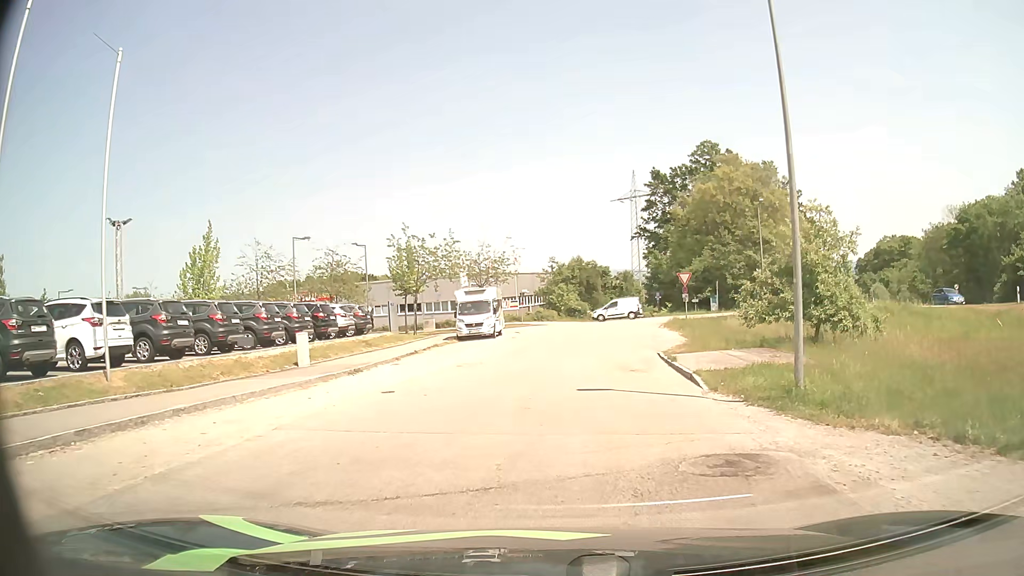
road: residential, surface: asphalt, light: Day
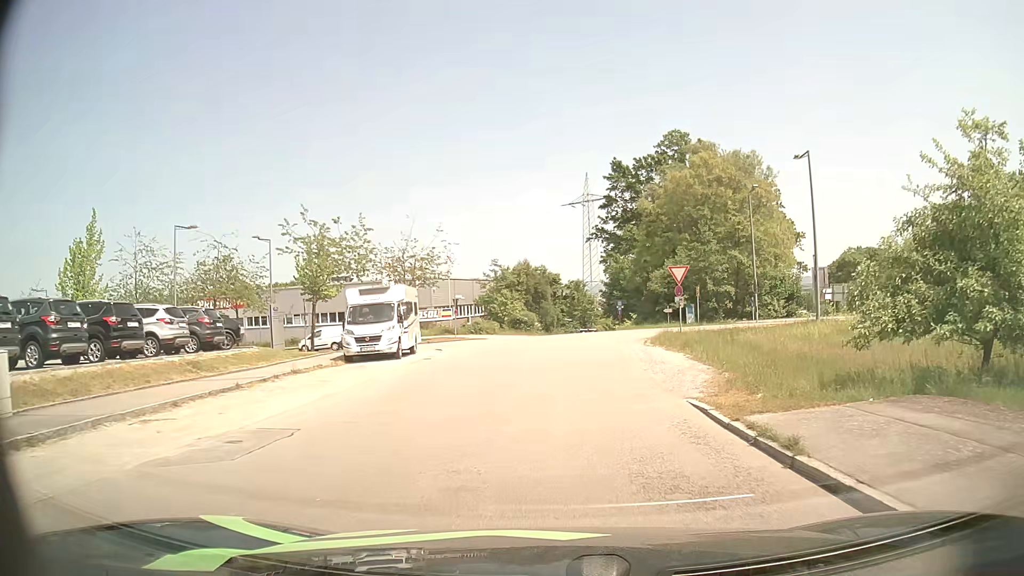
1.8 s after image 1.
(+0.4, +12.1) m; +5°
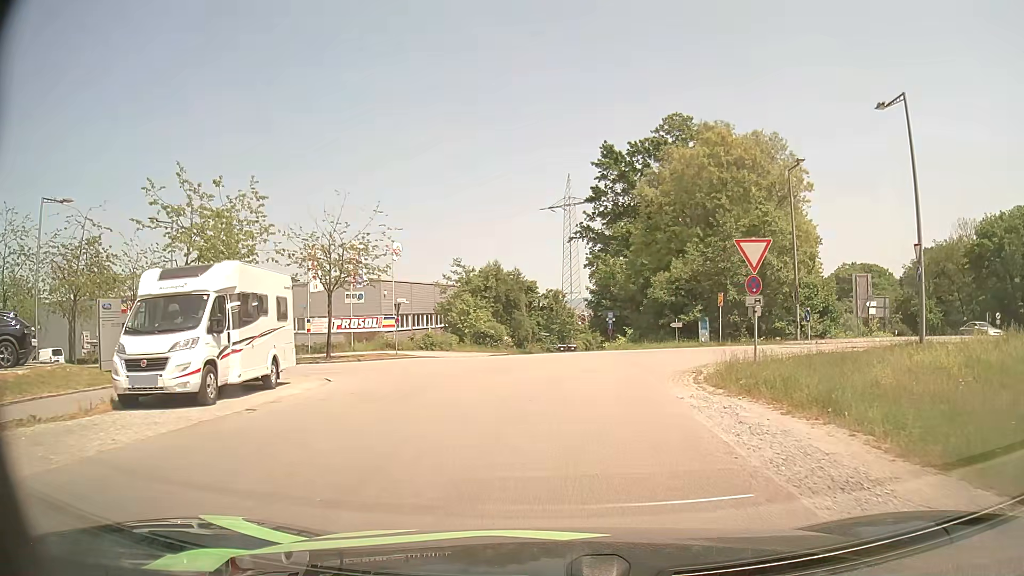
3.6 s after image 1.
(+0.3, +12.6) m; +3°
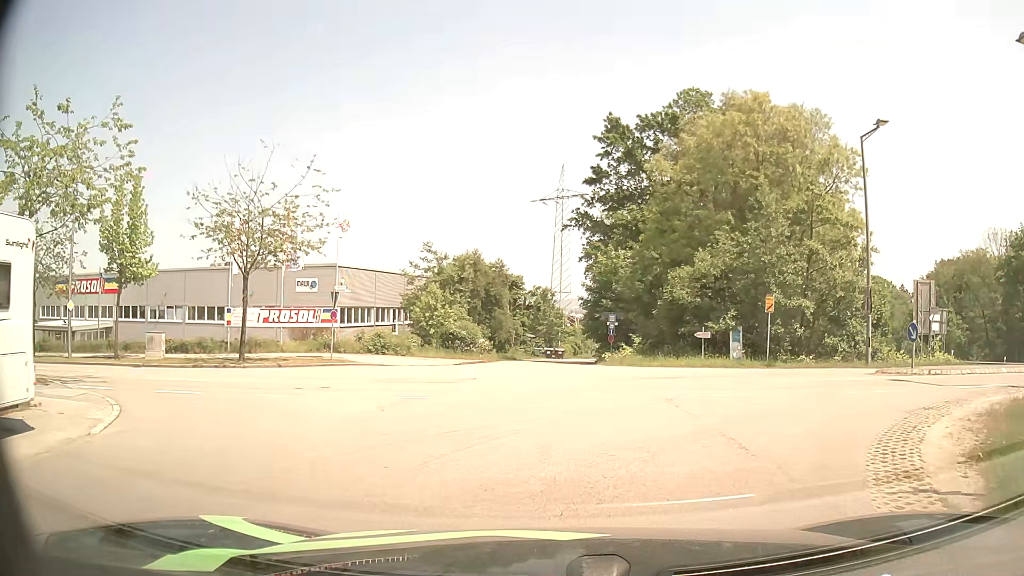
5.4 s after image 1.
(-0.1, +9.6) m; 0°
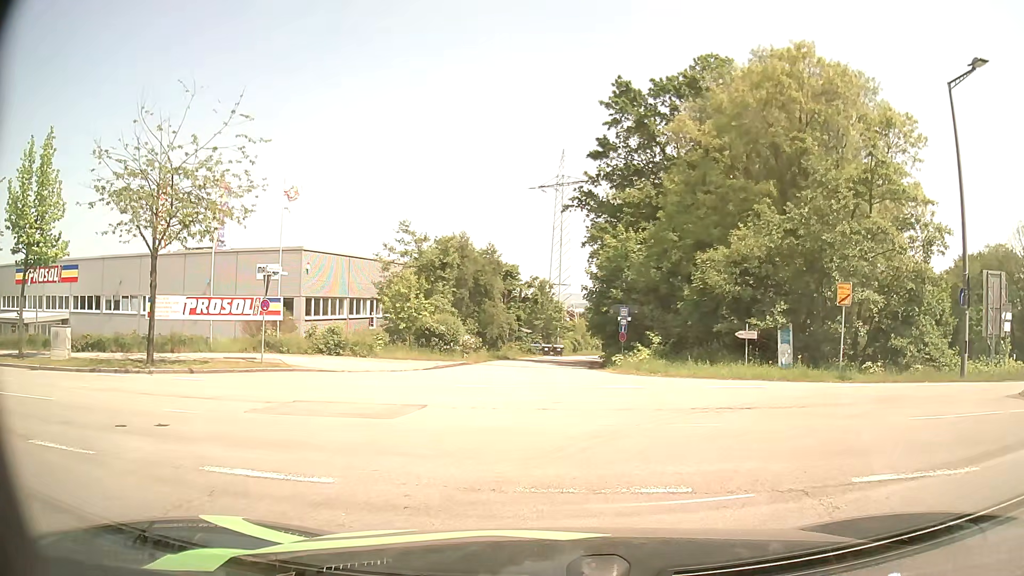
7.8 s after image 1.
(+0.1, +7.0) m; +1°
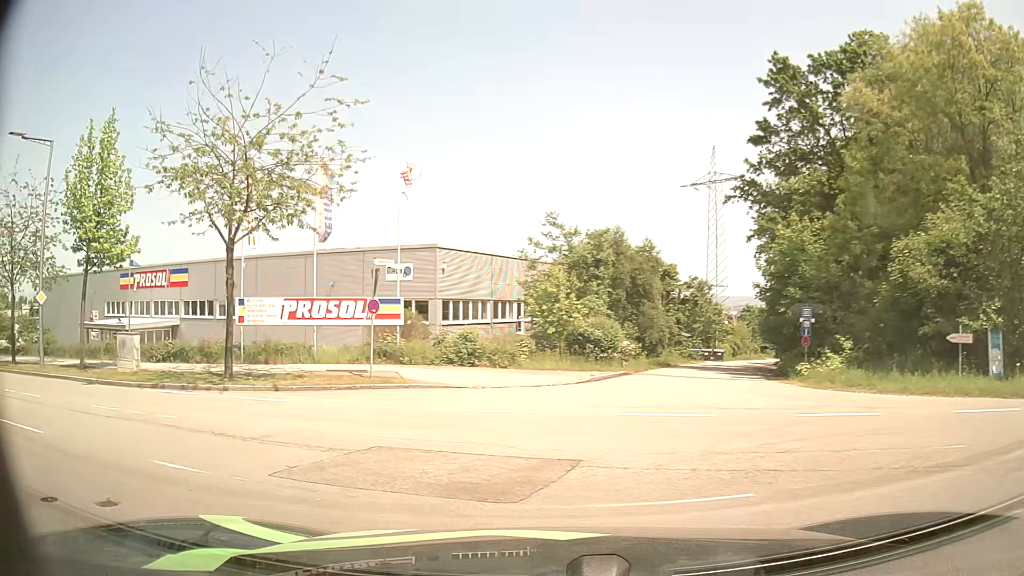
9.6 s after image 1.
(-0.4, +4.9) m; -12°
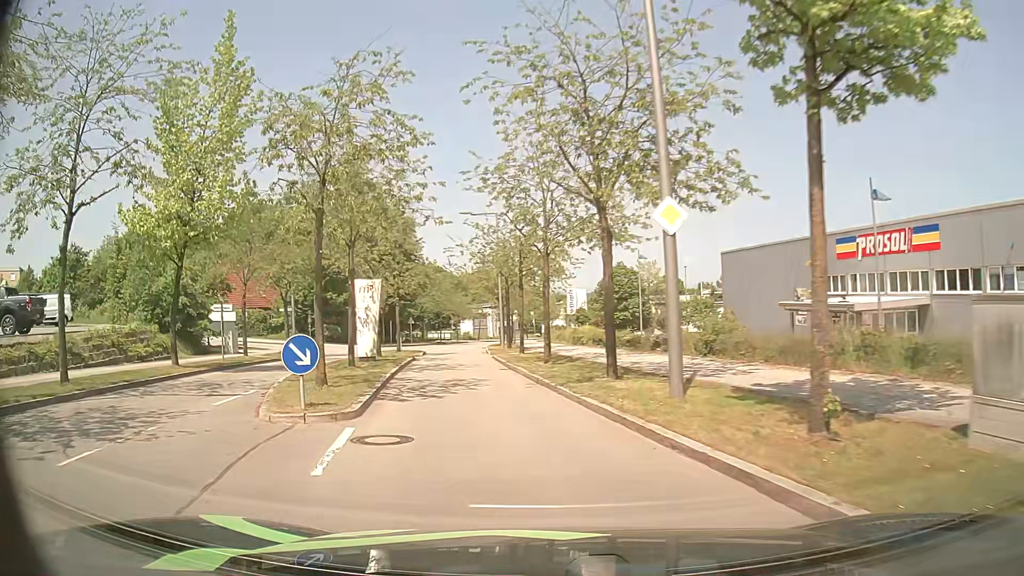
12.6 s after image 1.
(-10.7, +14.1) m; -61°
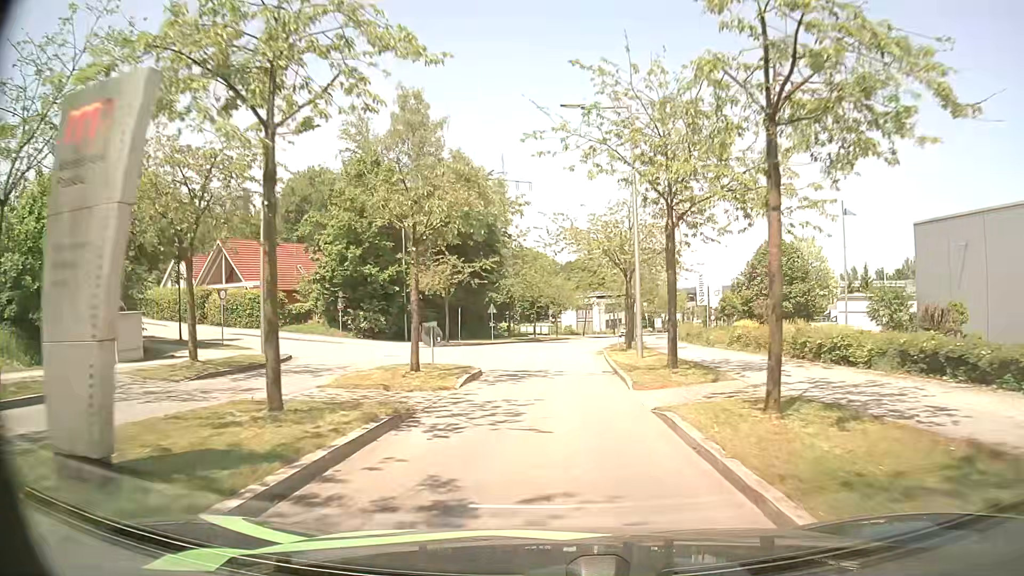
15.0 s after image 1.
(-2.7, +21.5) m; -9°
(0, +10) (0, +20) (+1, +30) (+1, +40) (+3, +50) (+4, +60) (+7, +69) (+9, +79) (+12, +89) (+15, +98) m
